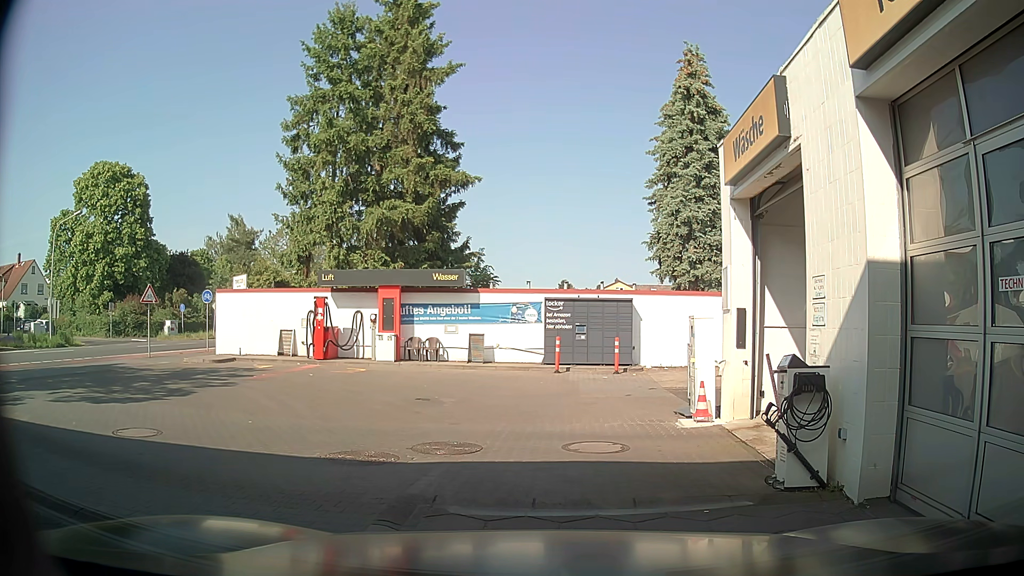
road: service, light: Day
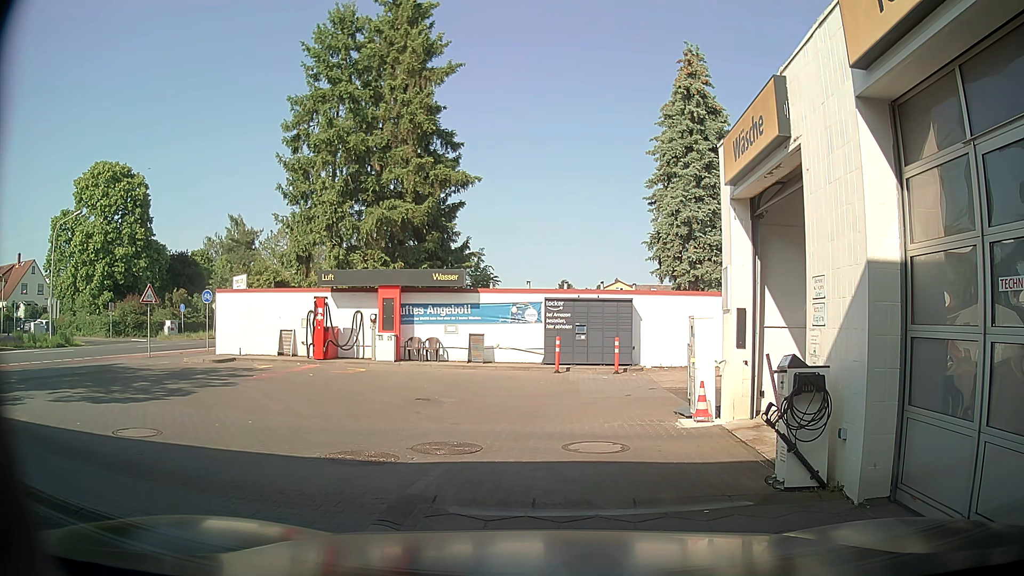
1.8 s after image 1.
(0.0, 0.0) m; 0°
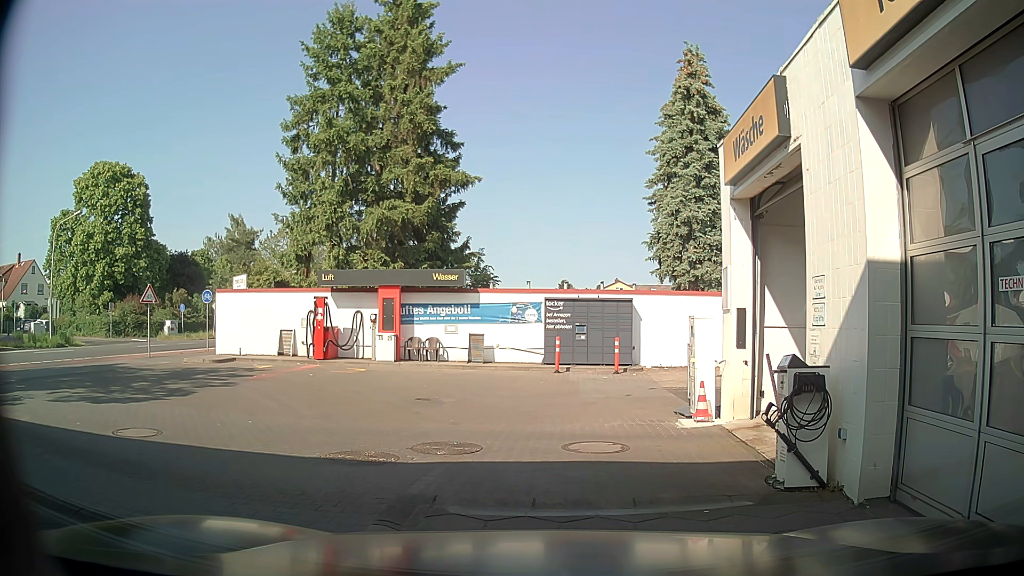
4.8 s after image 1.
(0.0, 0.0) m; 0°
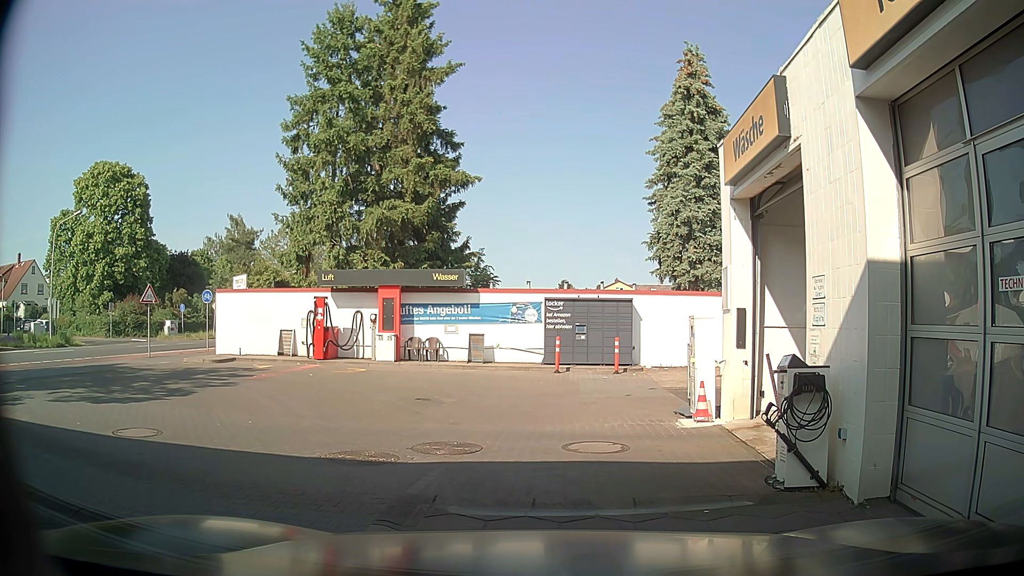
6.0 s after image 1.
(0.0, 0.0) m; 0°
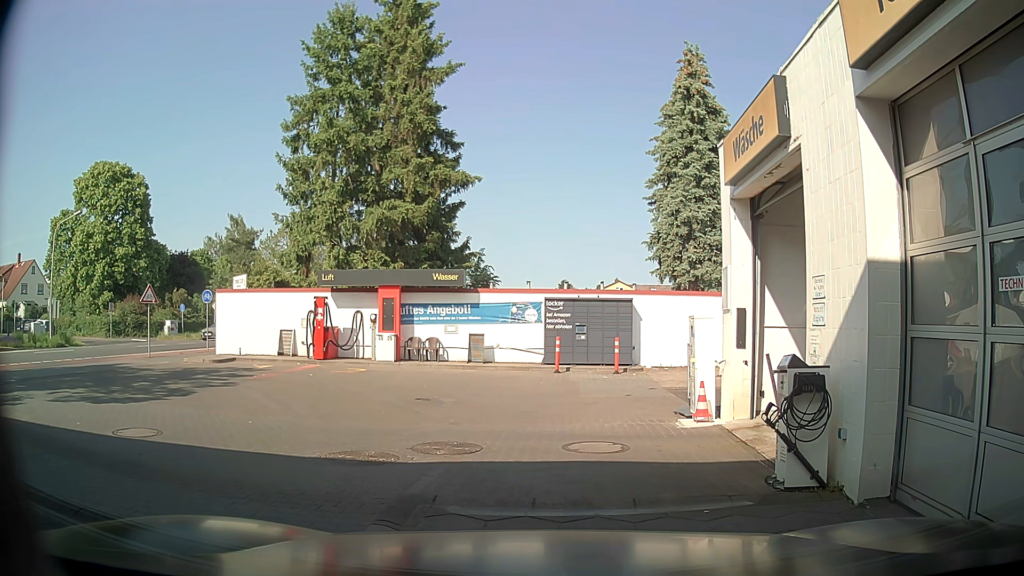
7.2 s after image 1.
(0.0, 0.0) m; 0°
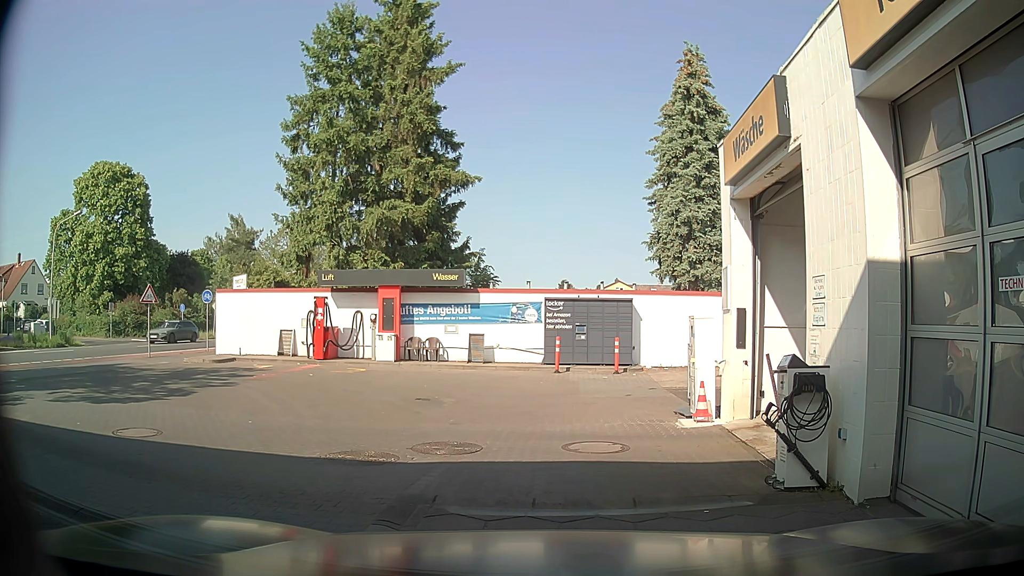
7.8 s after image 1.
(0.0, 0.0) m; 0°
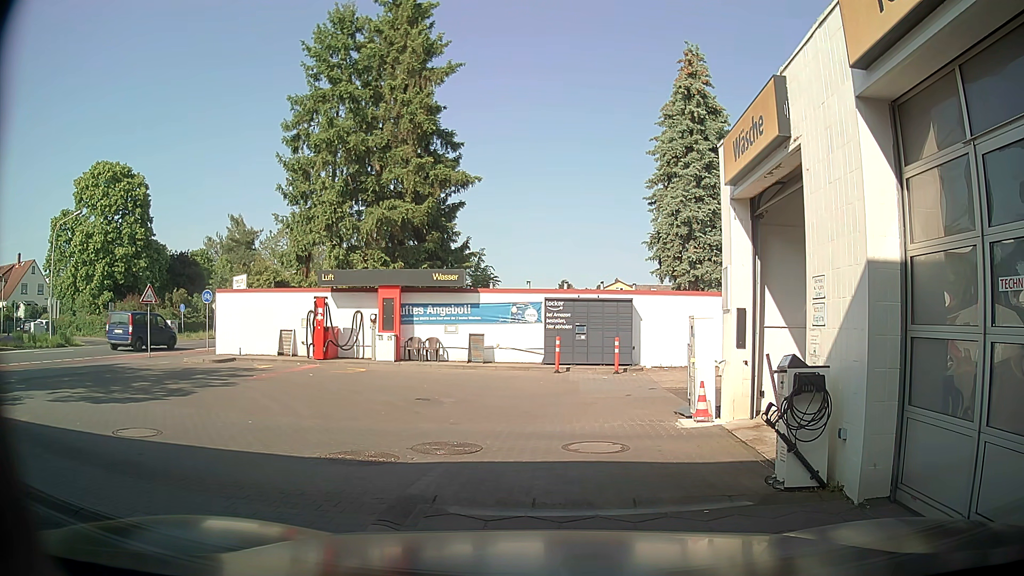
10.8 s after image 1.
(0.0, 0.0) m; 0°
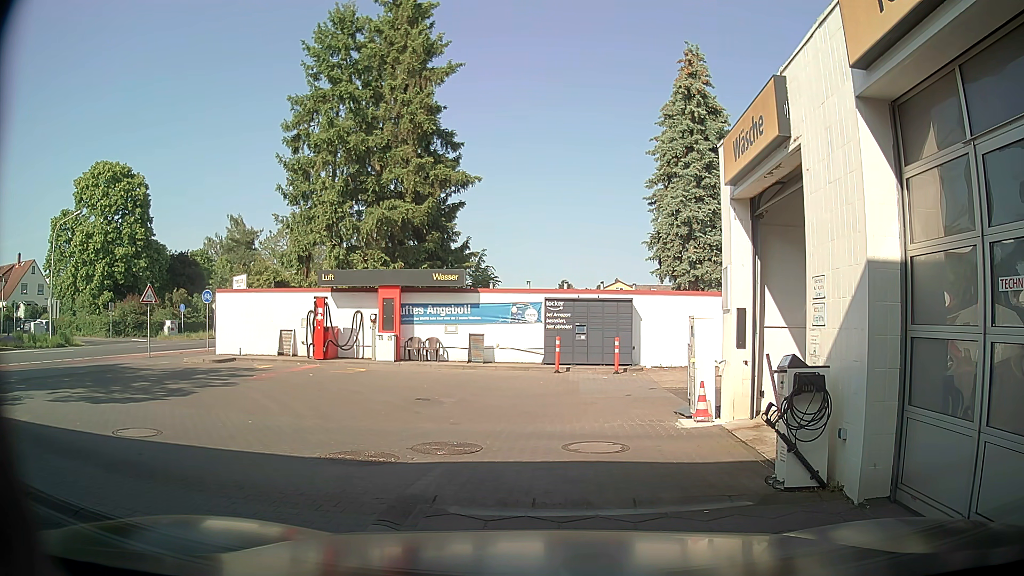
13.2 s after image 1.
(0.0, 0.0) m; 0°
